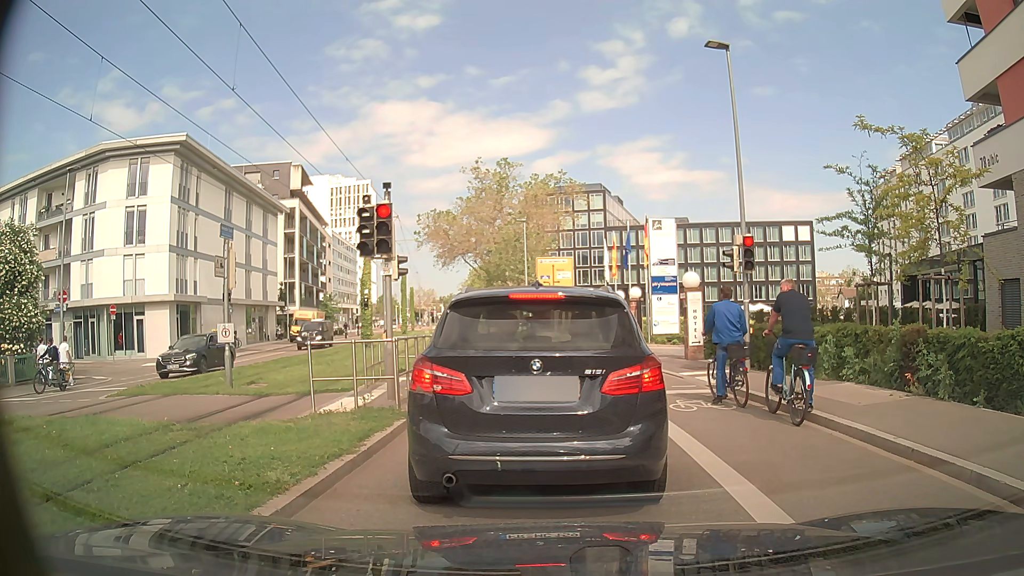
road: secondary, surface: asphalt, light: Day
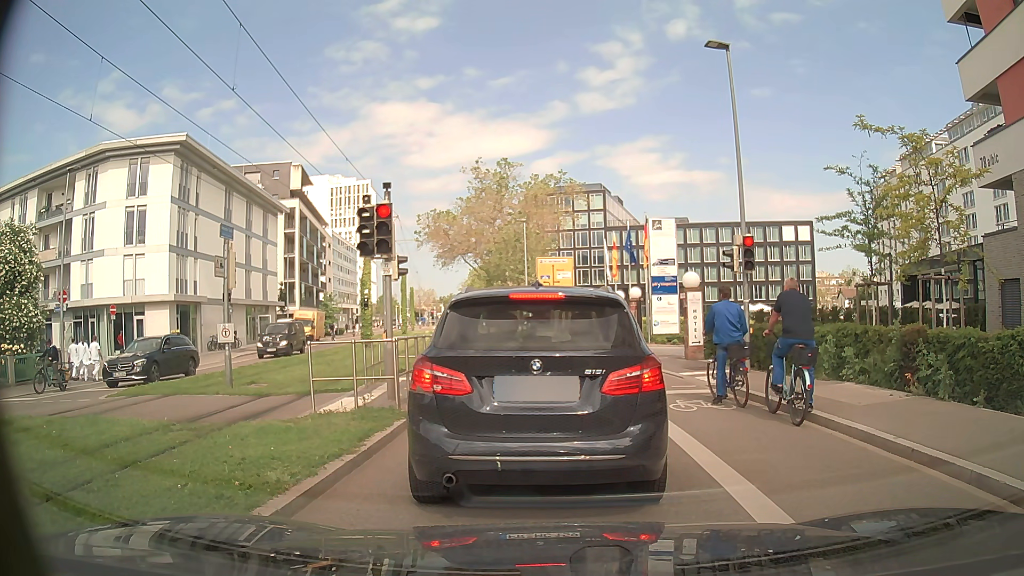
(0.0, 0.0) m; 0°
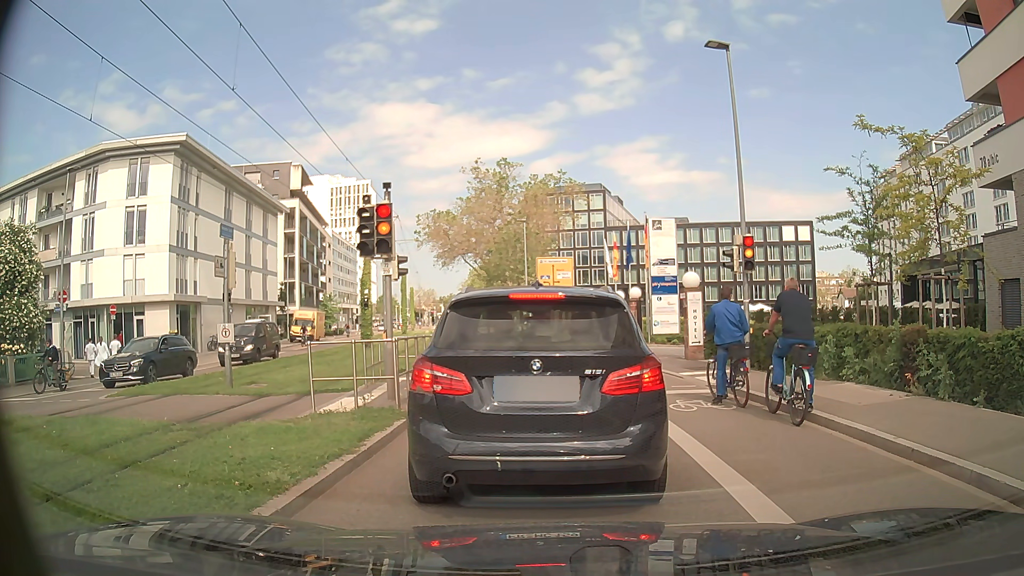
(0.0, 0.0) m; 0°
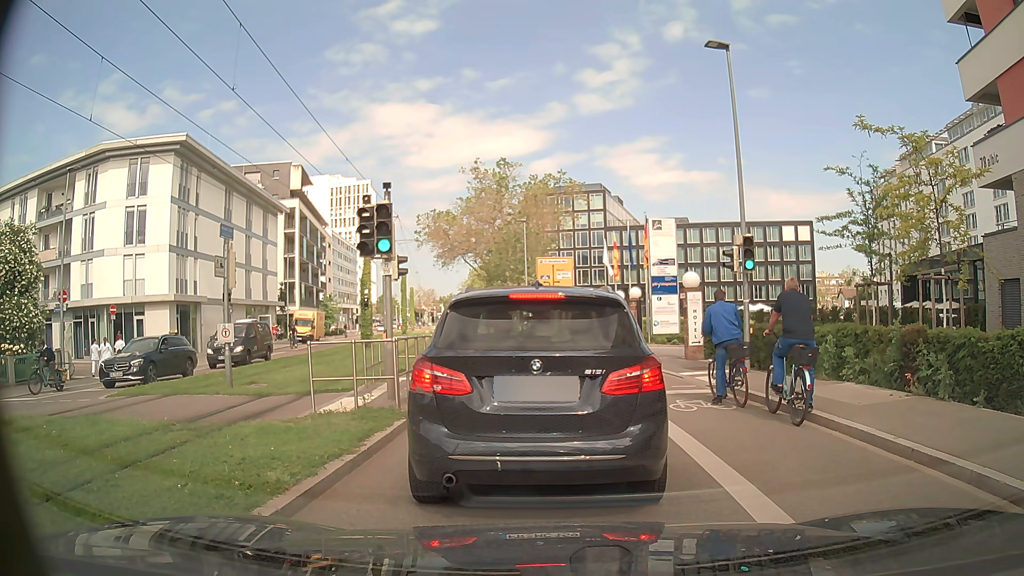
(0.0, 0.0) m; 0°
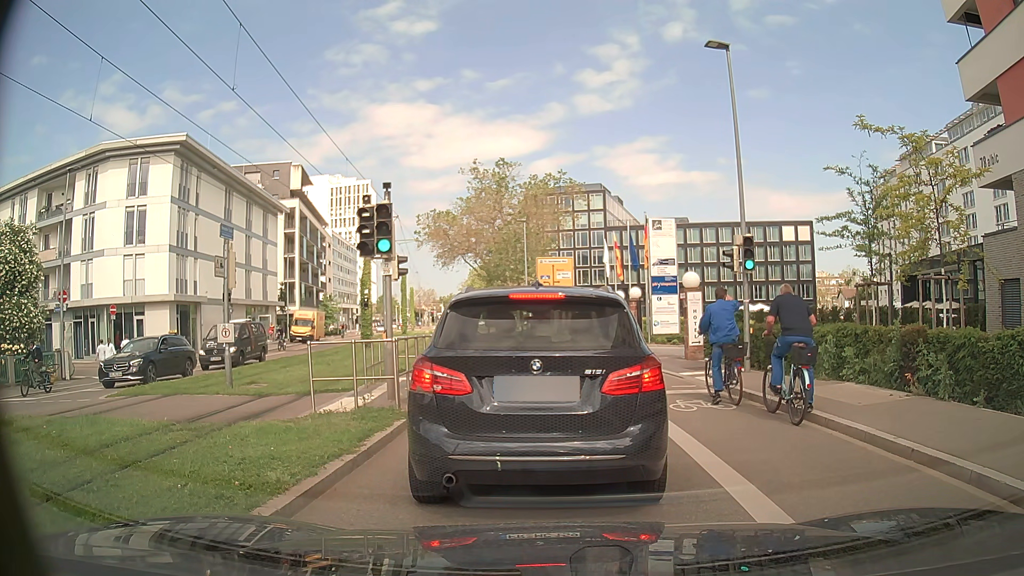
(0.0, 0.0) m; 0°
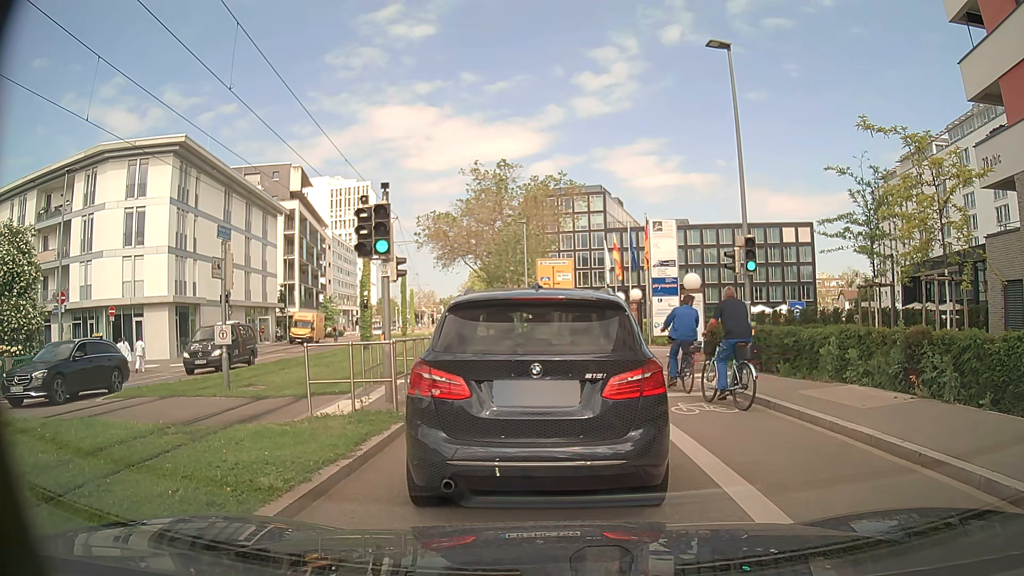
(0.0, +0.1) m; 0°
